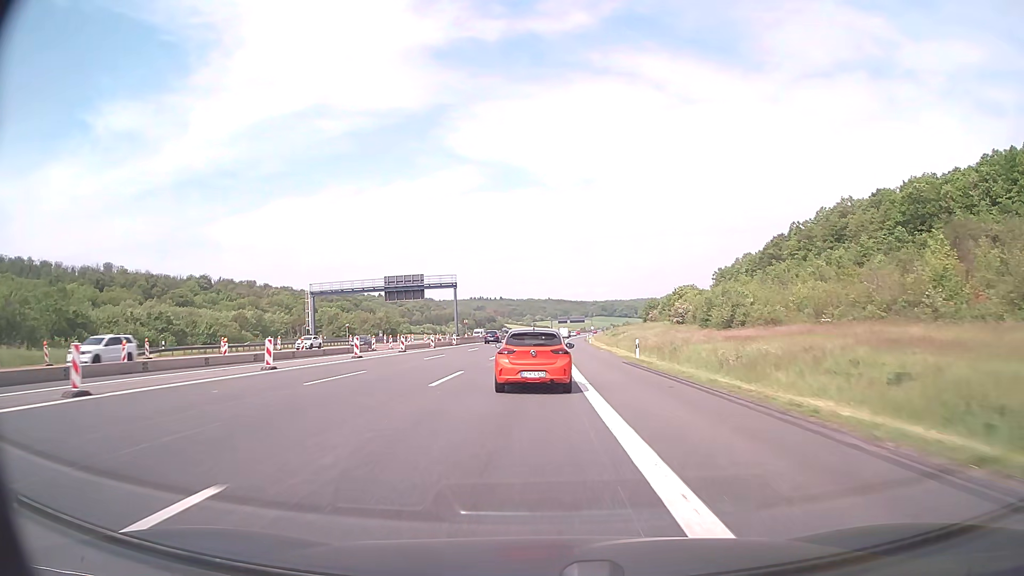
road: motorway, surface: asphalt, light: Day
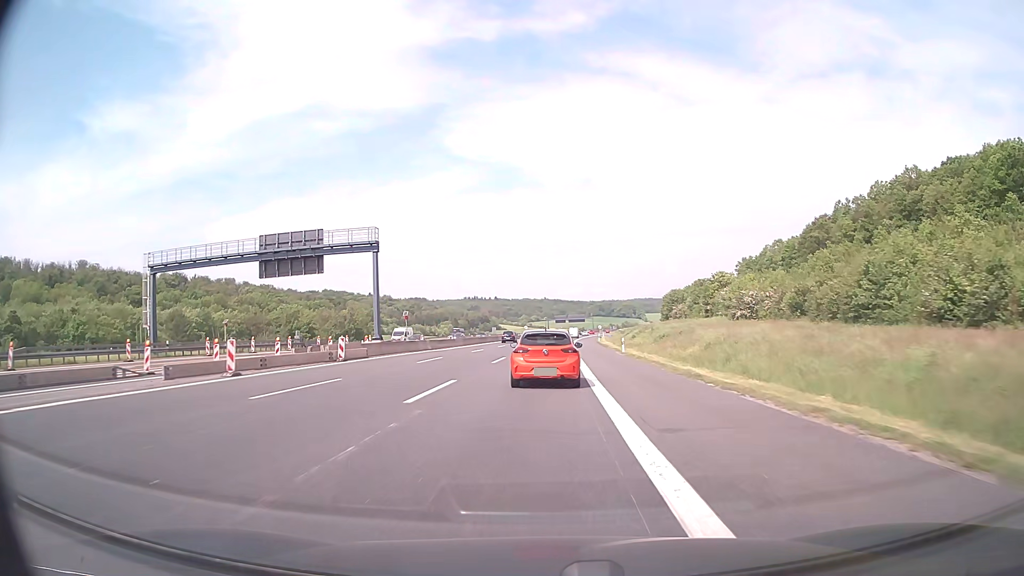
(+0.2, +40.1) m; 0°
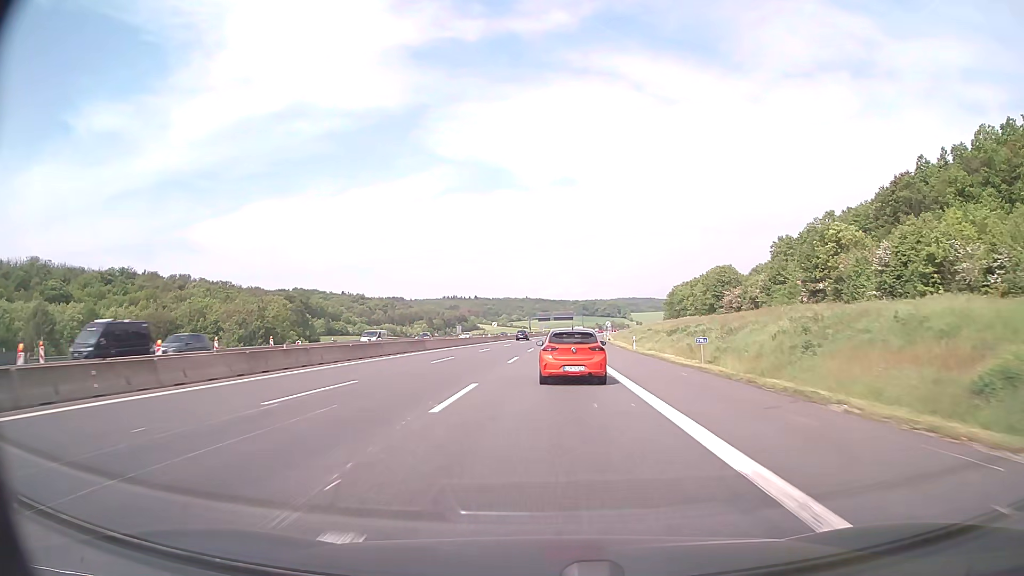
(+0.4, +55.4) m; +1°
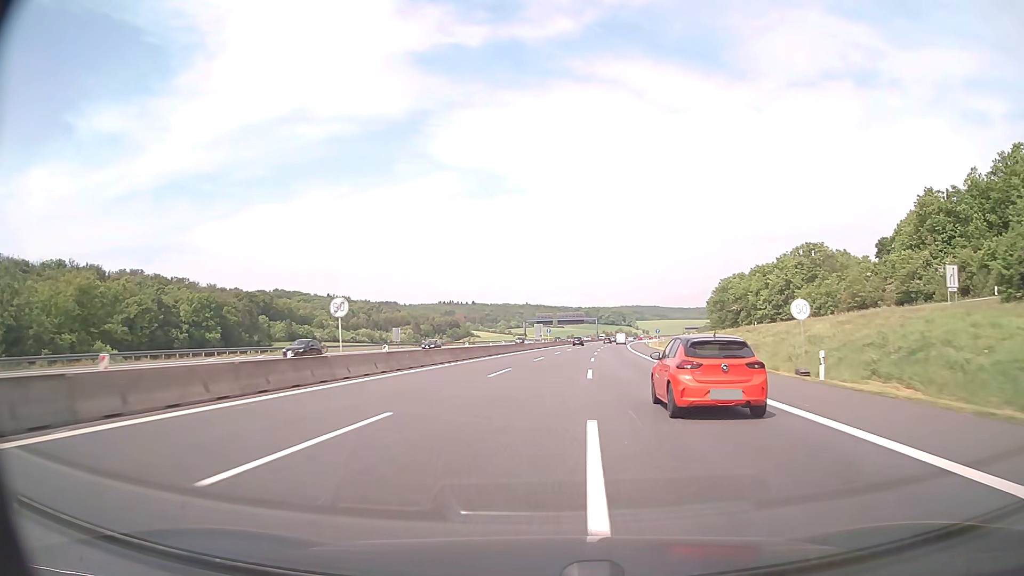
(+0.4, +80.3) m; 0°
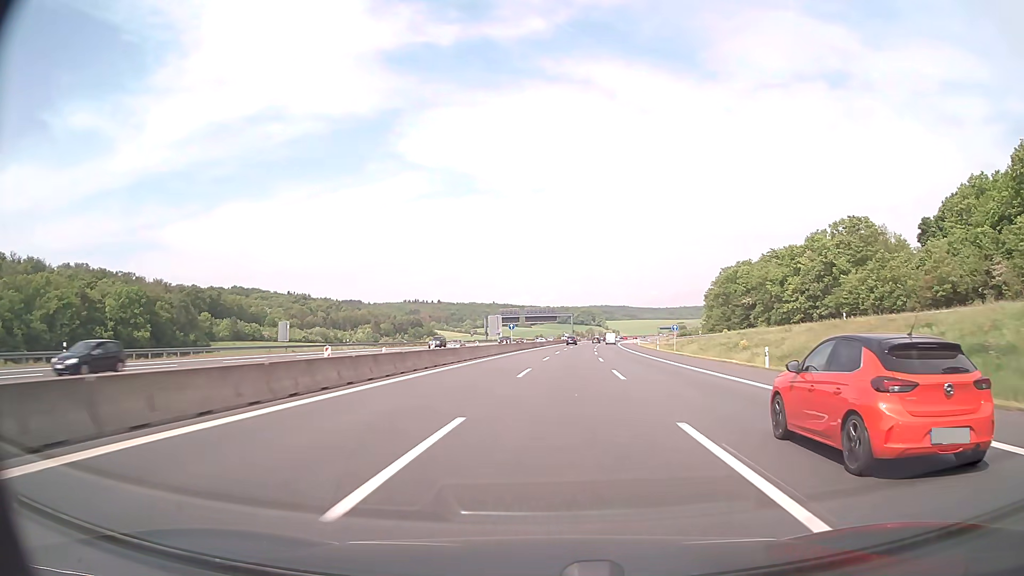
(+0.8, +37.3) m; +2°
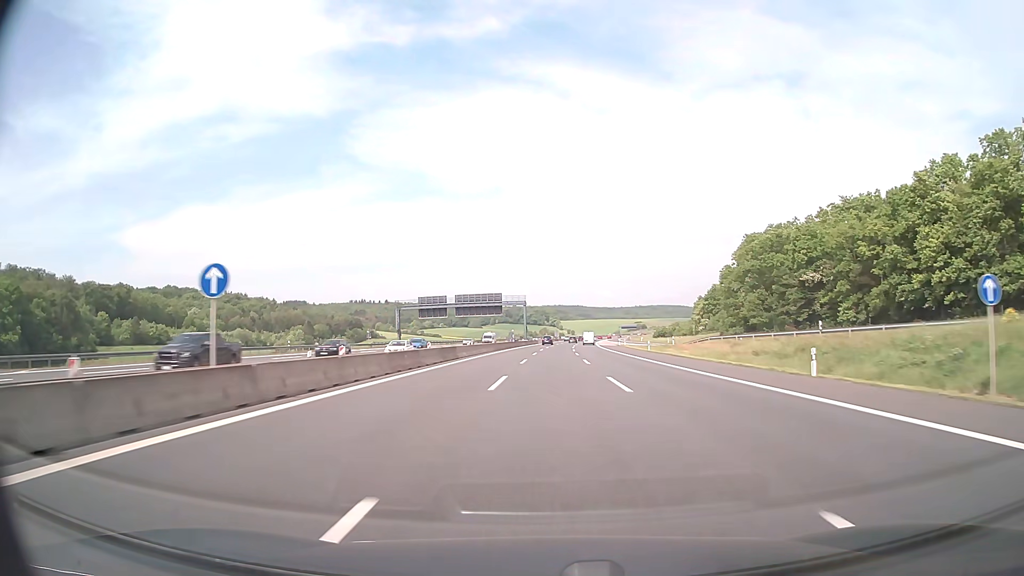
(+2.8, +60.6) m; +4°
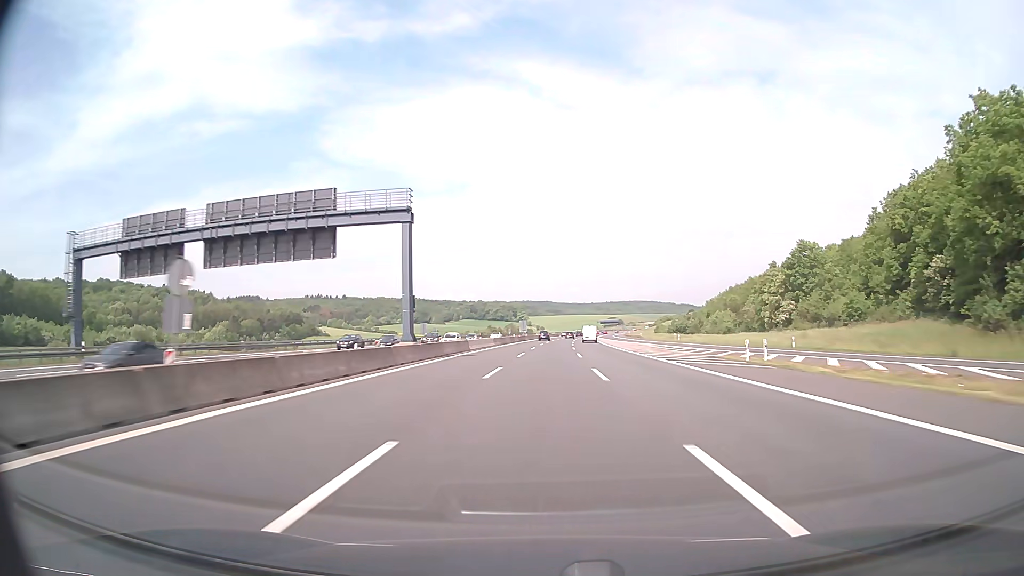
(+2.0, +88.2) m; +3°
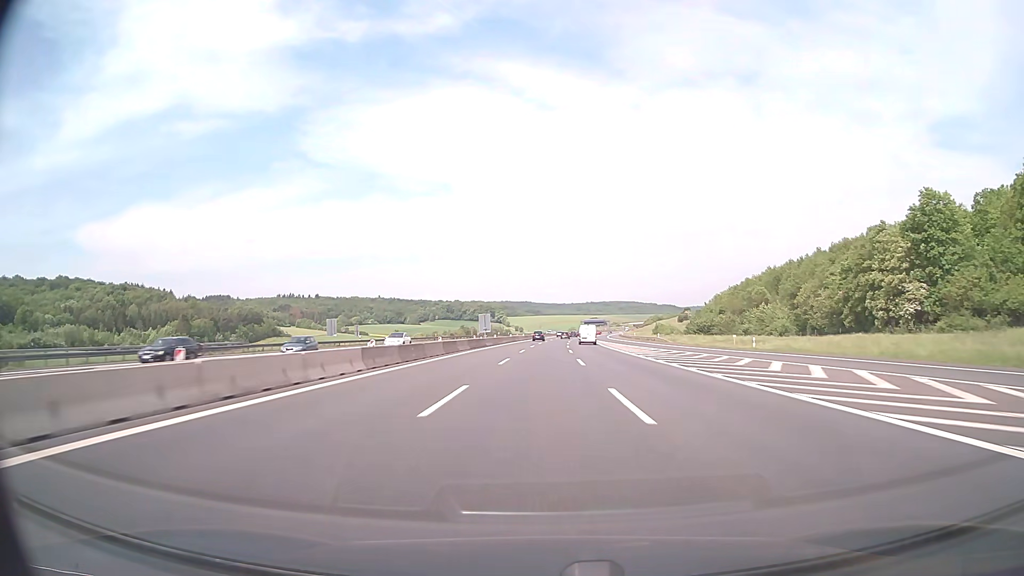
(+0.6, +45.4) m; +2°
(0, +10) (0, +20) (0, +30) (0, +40) (+1, +50) (+1, +60) (+1, +70) (+2, +80) (+2, +90) (+2, +100) m
